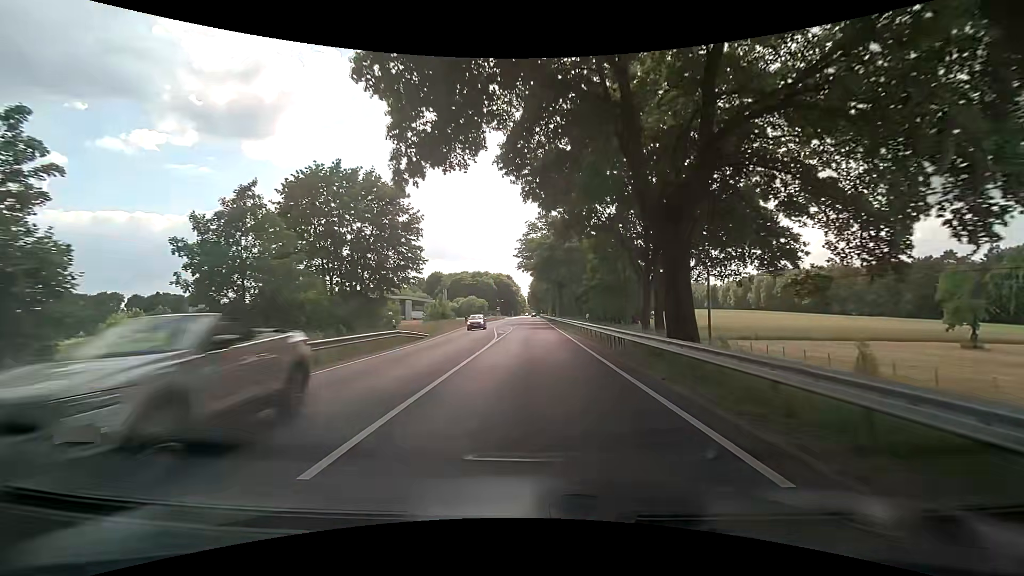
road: primary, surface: asphalt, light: Day
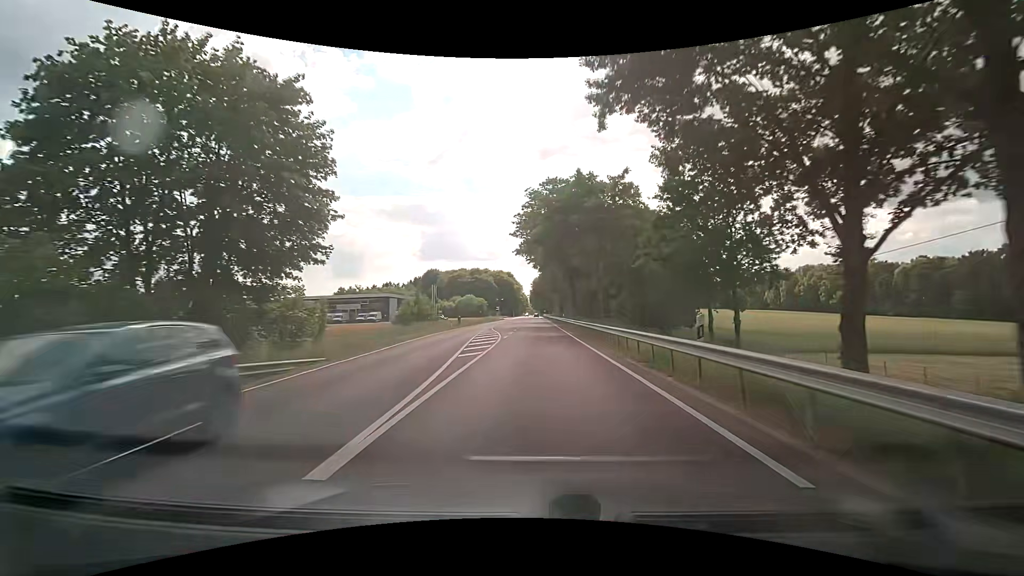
(-0.1, +19.6) m; 0°
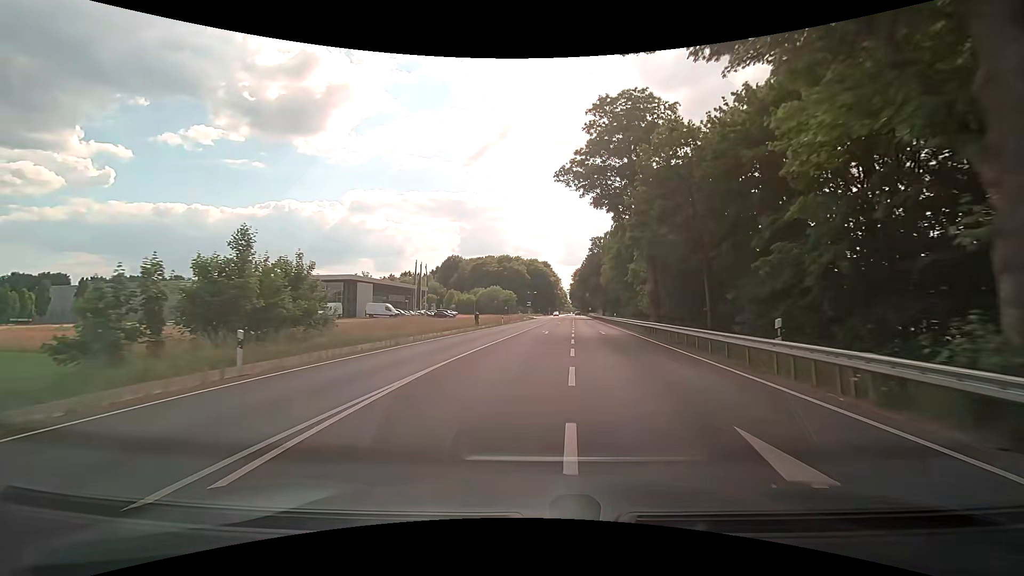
(-1.6, +48.1) m; -6°
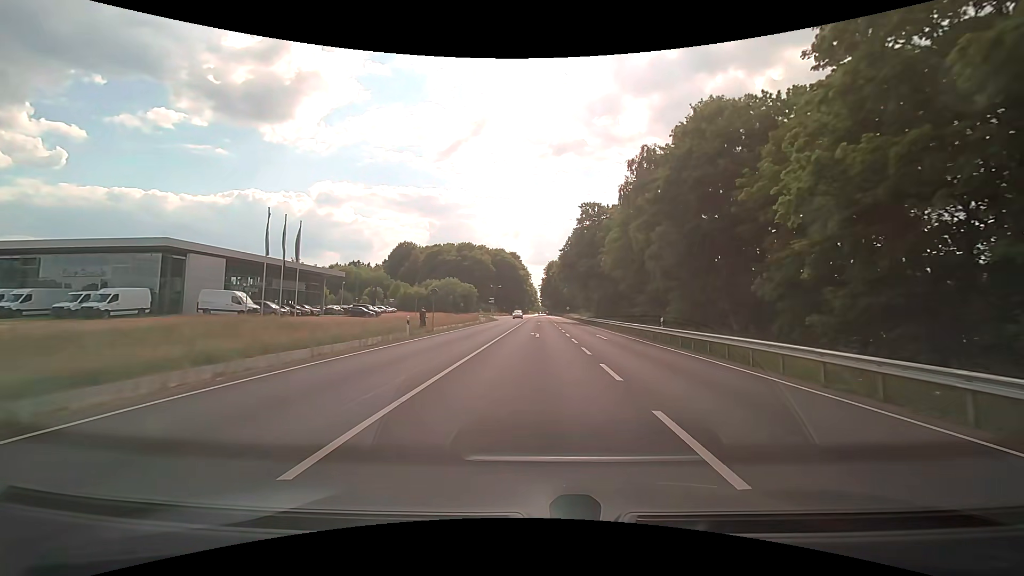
(+1.7, +34.7) m; +5°
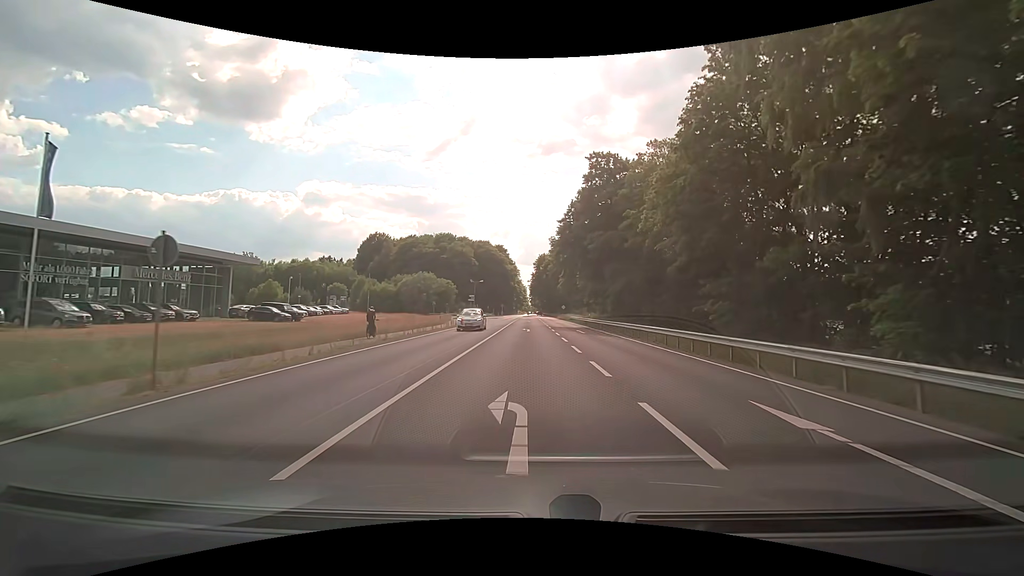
(+0.3, +23.2) m; +1°
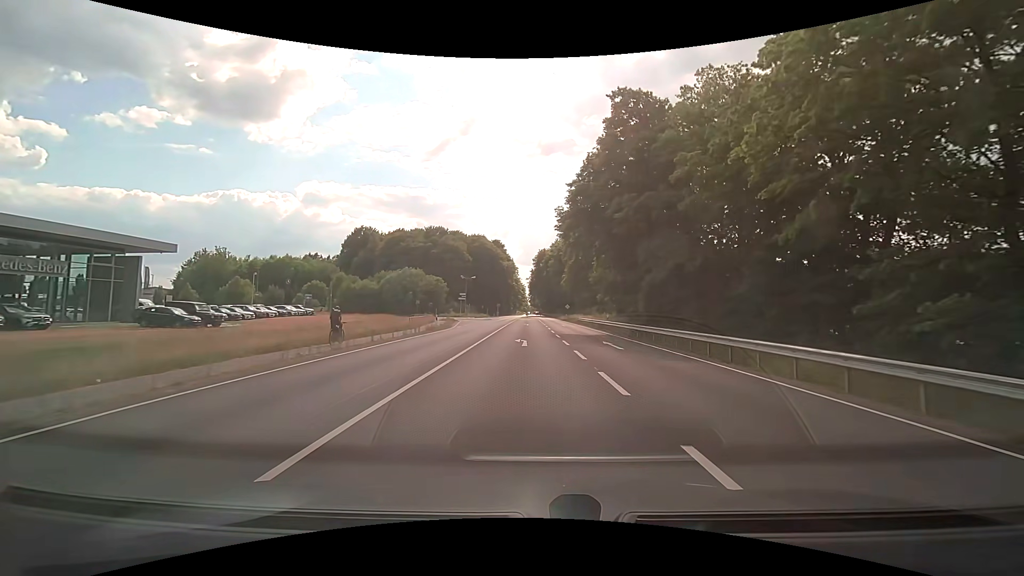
(0.0, +14.2) m; 0°
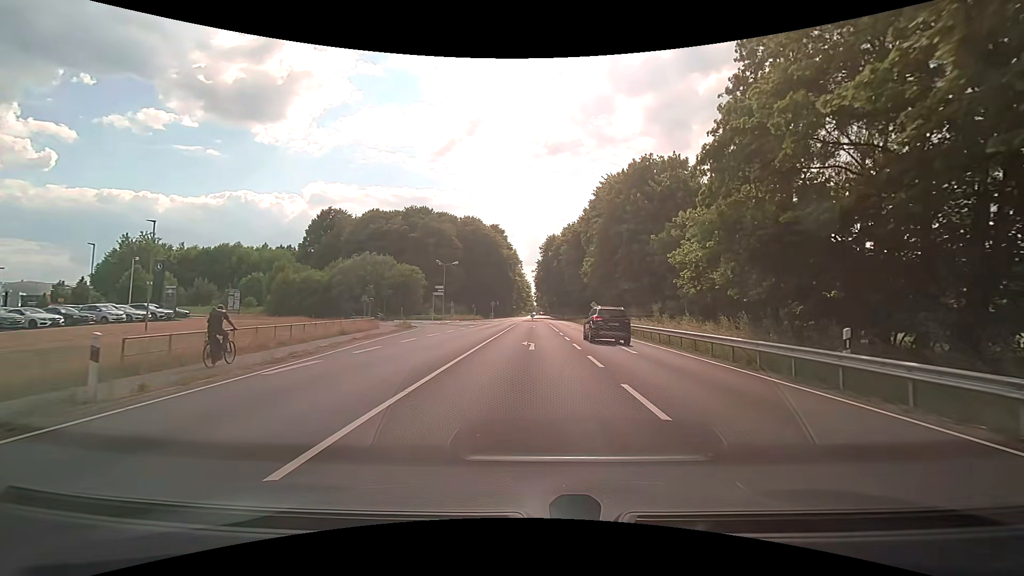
(-0.3, +31.4) m; -1°
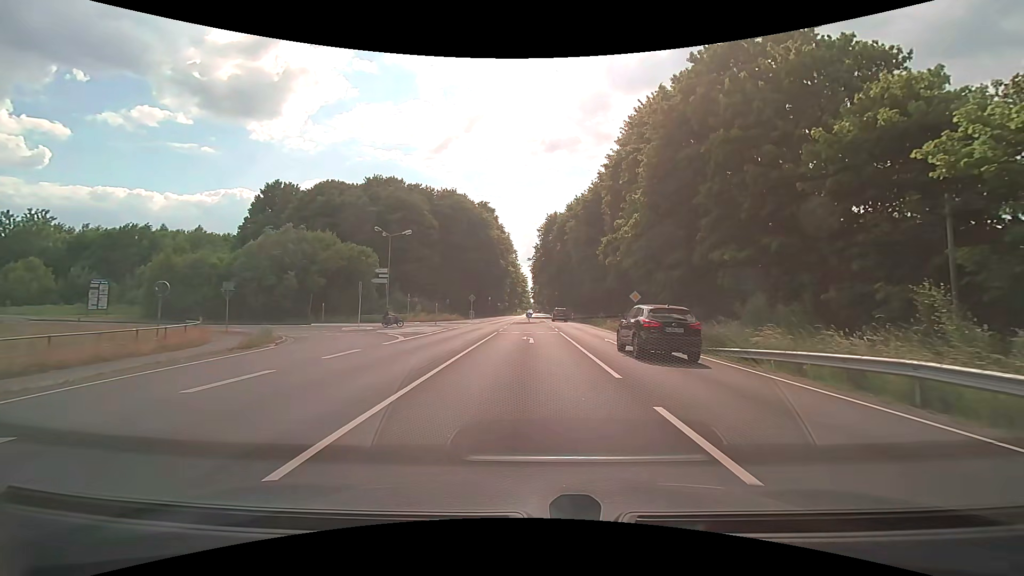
(0.0, +26.0) m; 0°
